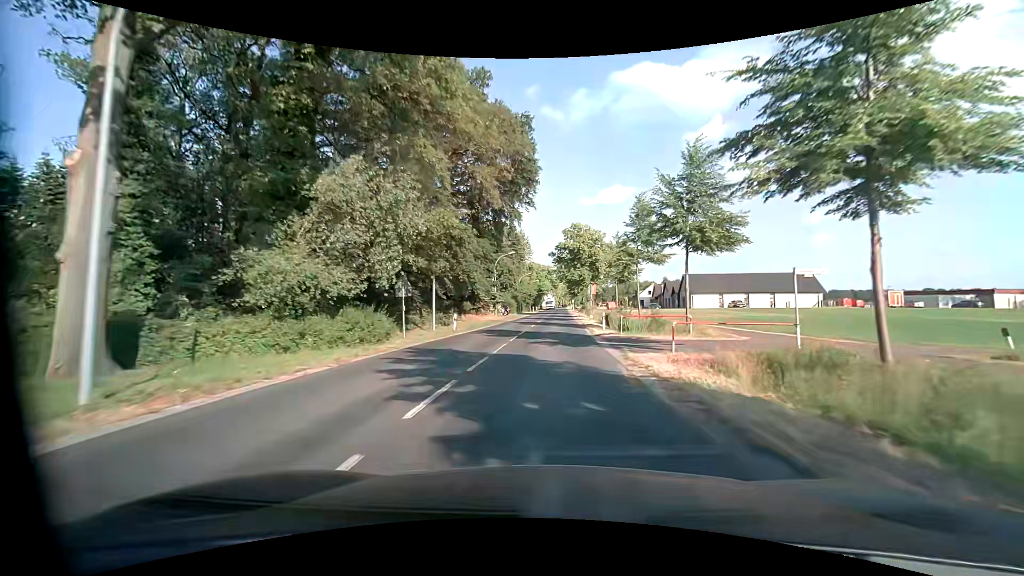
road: secondary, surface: asphalt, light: Day
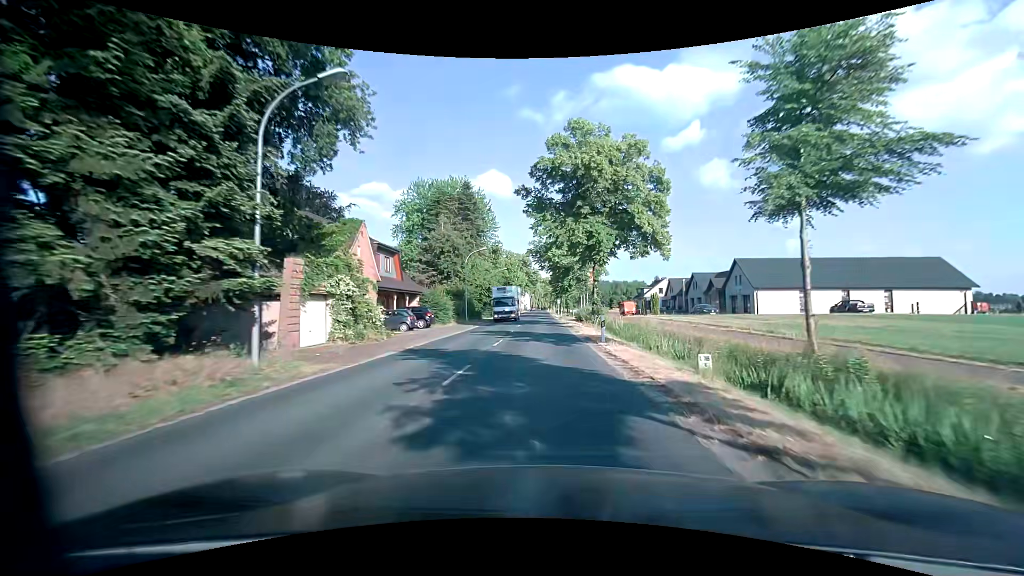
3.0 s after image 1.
(+1.2, +42.4) m; +3°
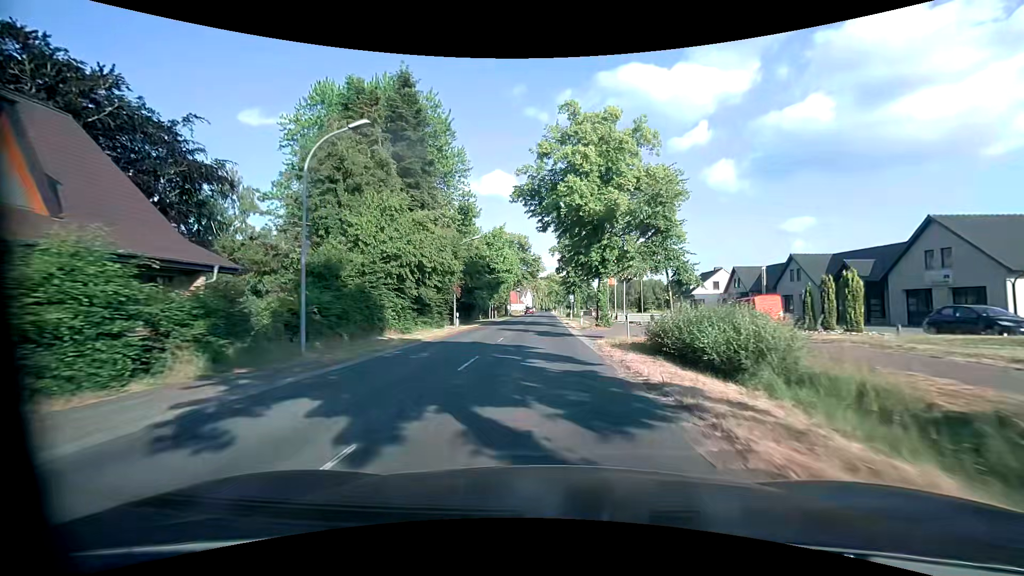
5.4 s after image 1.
(-0.1, +34.0) m; -1°
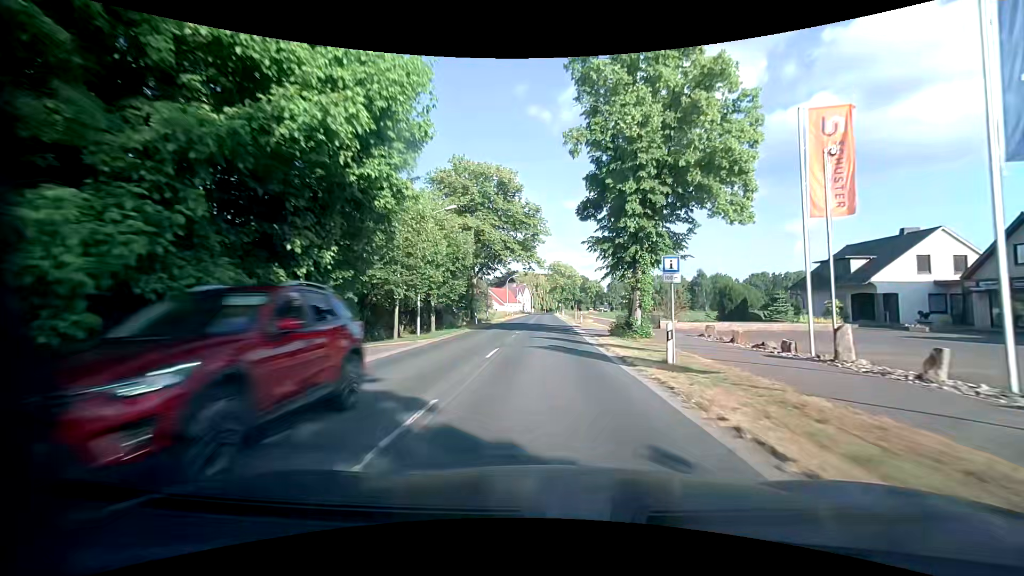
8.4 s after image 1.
(0.0, +42.5) m; 0°
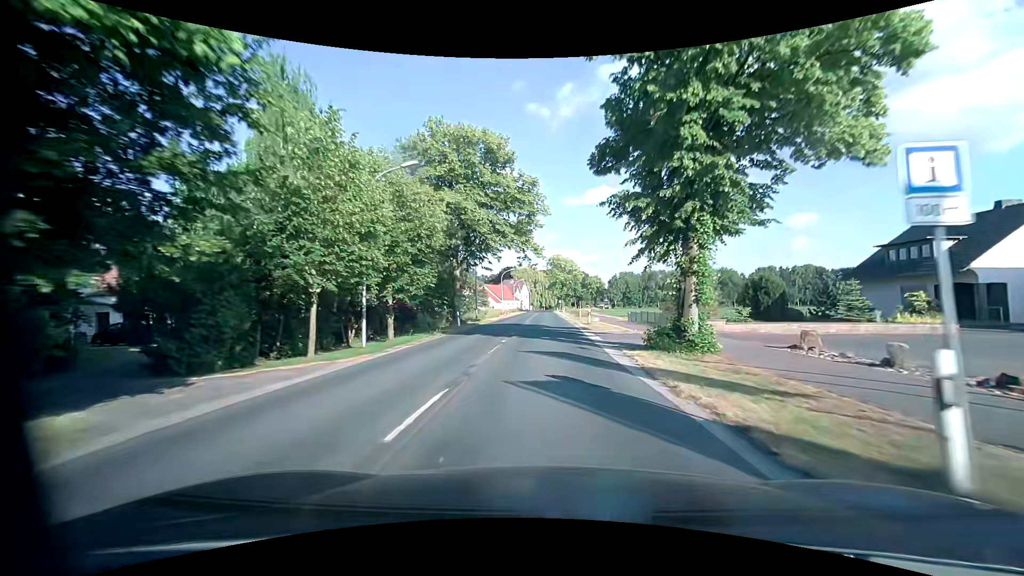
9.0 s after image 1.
(0.0, +8.5) m; 0°
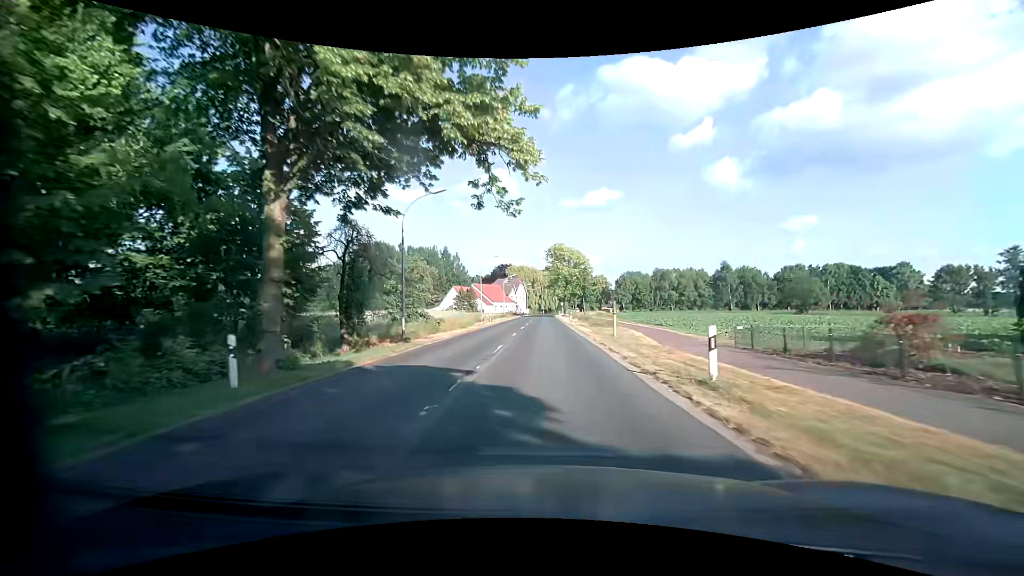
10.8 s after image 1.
(0.0, +25.5) m; 0°
